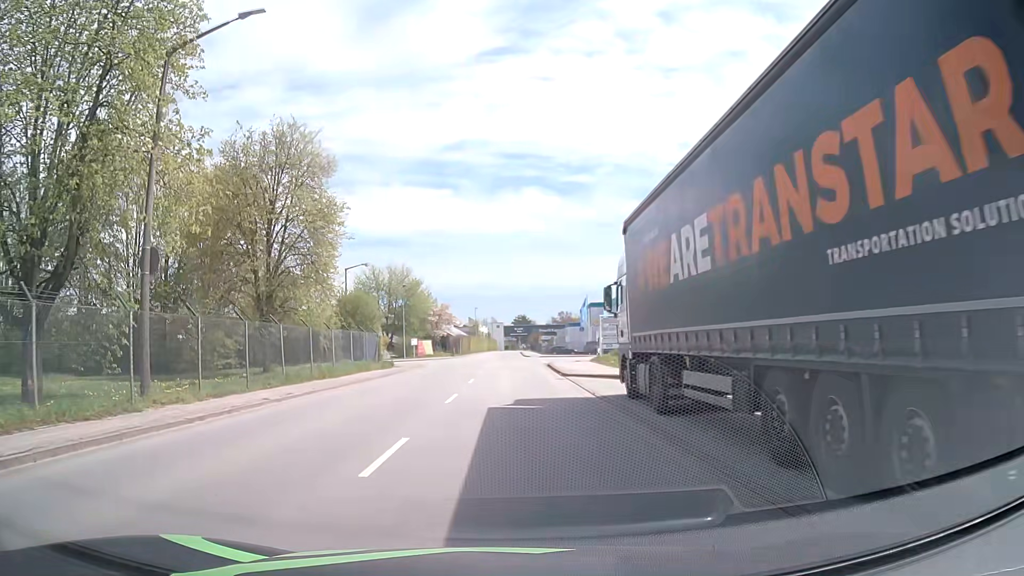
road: tertiary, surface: asphalt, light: Day
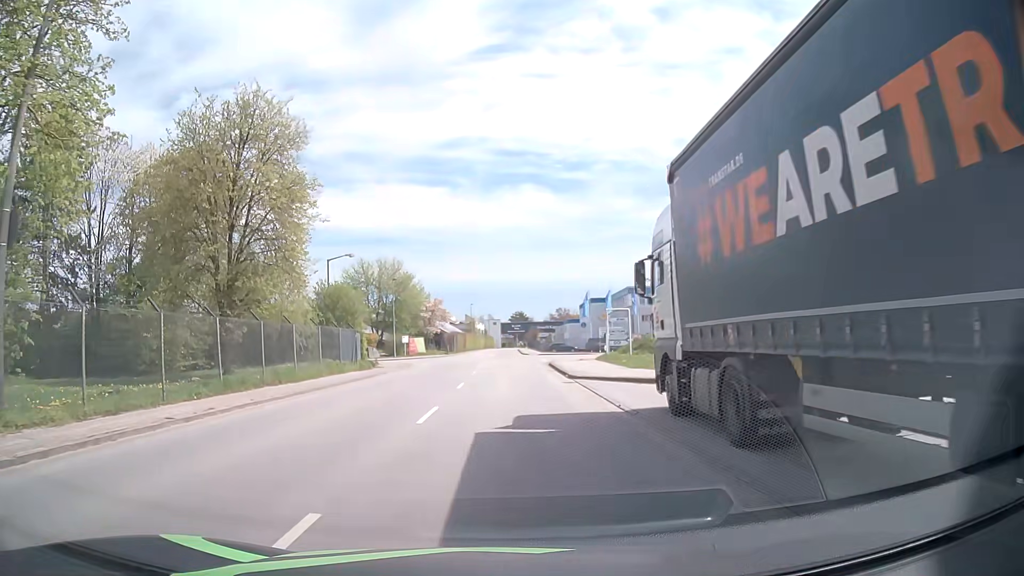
(0.0, +4.6) m; 0°
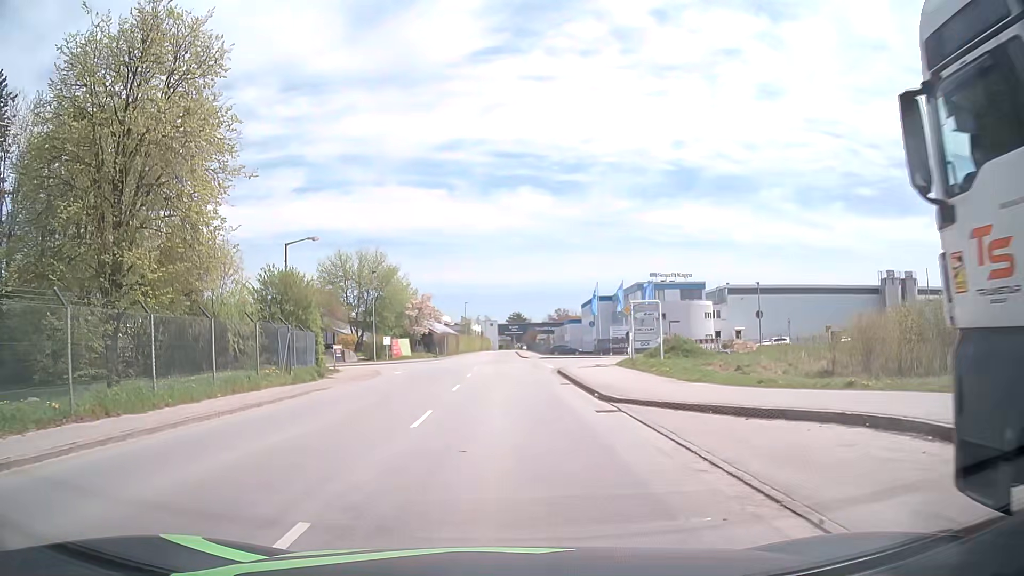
(0.0, +9.3) m; 0°
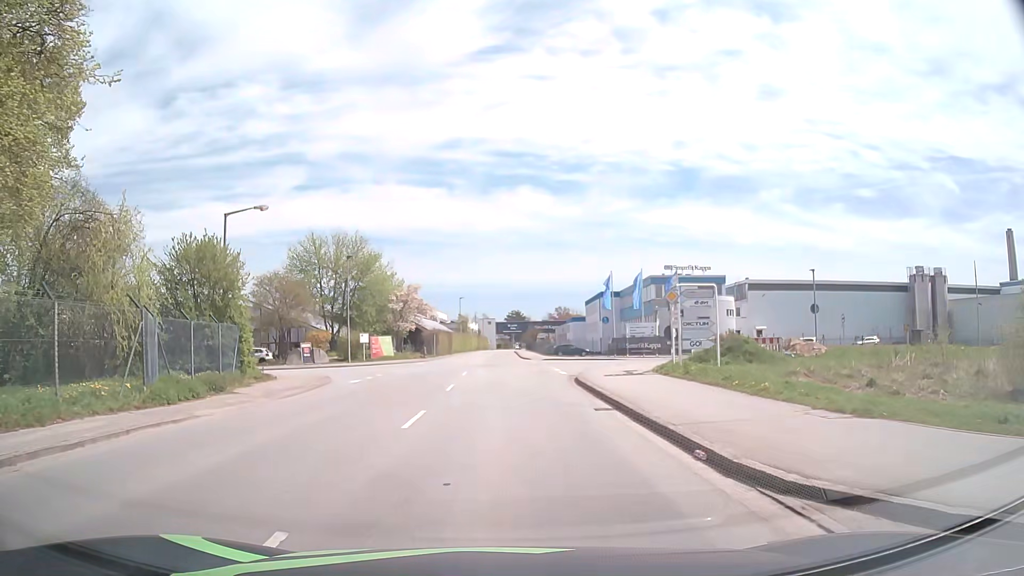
(0.0, +9.4) m; 0°
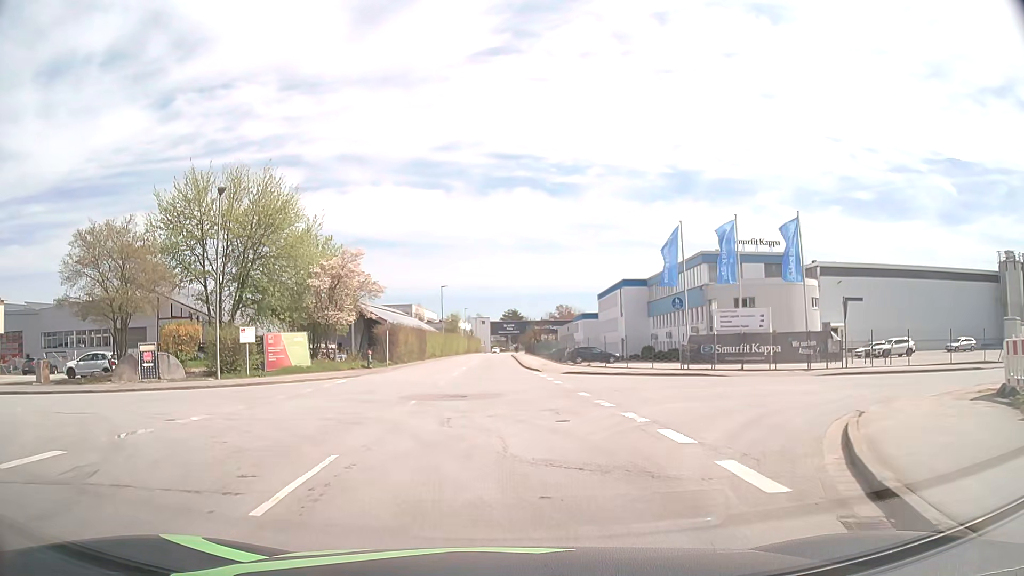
(+0.2, +23.6) m; +1°
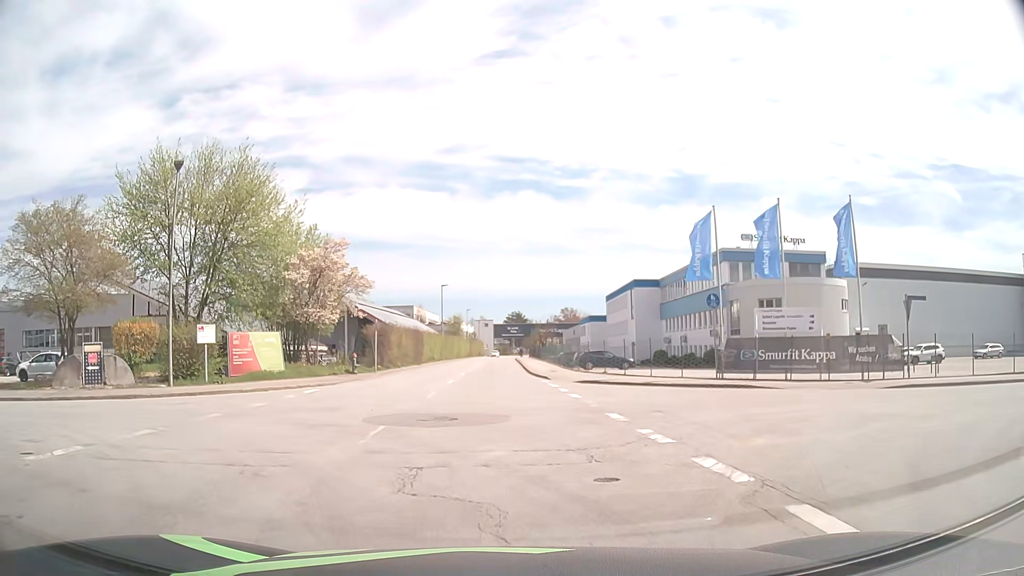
(0.0, +4.7) m; 0°
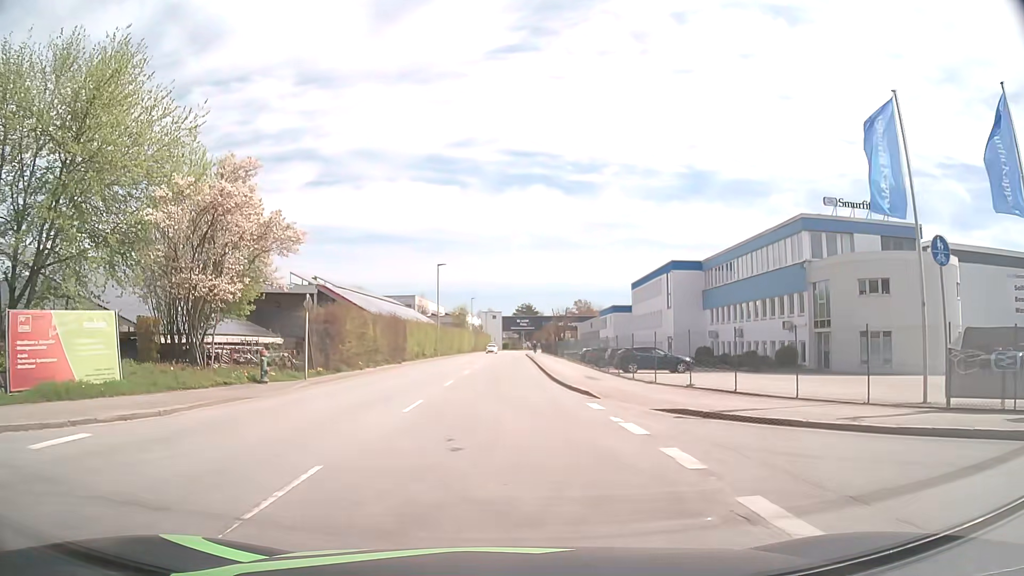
(-0.2, +14.0) m; -1°
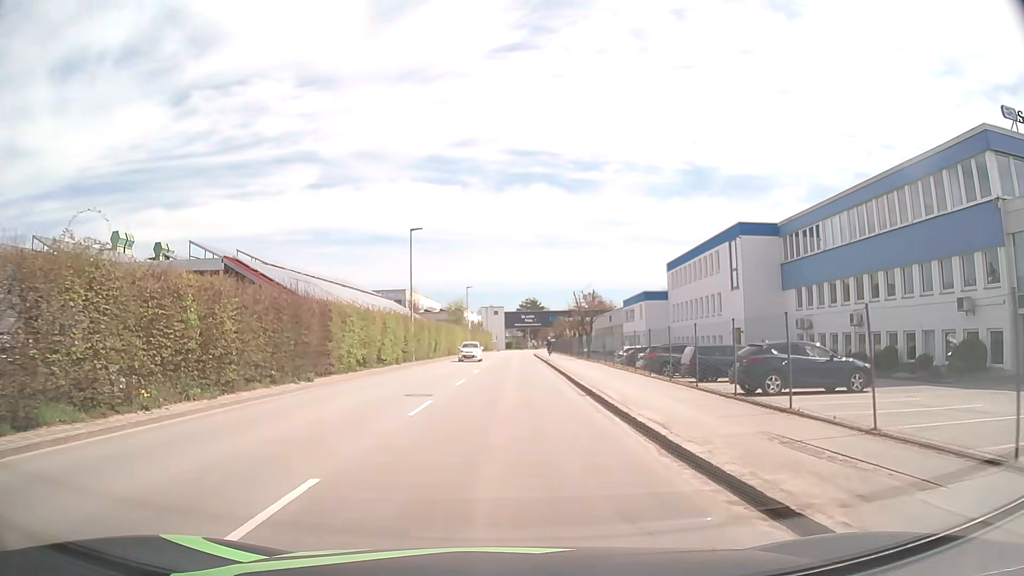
(-0.1, +19.0) m; -1°
(0, +10) (0, +20) (0, +30) (+1, +40) (+1, +50) (+1, +60) (+1, +70) (+2, +80) (+2, +90) (+3, +100) m
